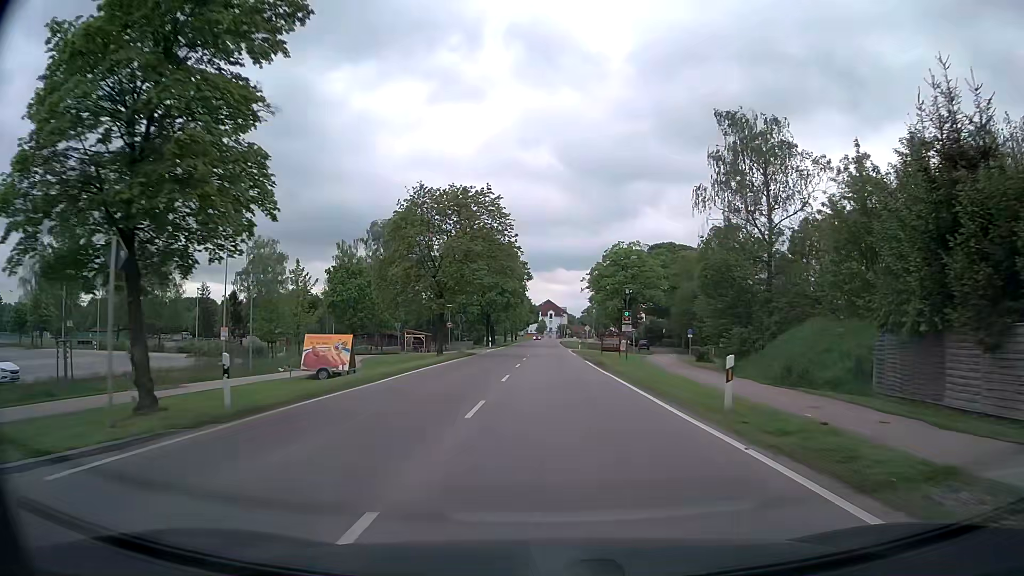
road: tertiary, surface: asphalt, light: Day
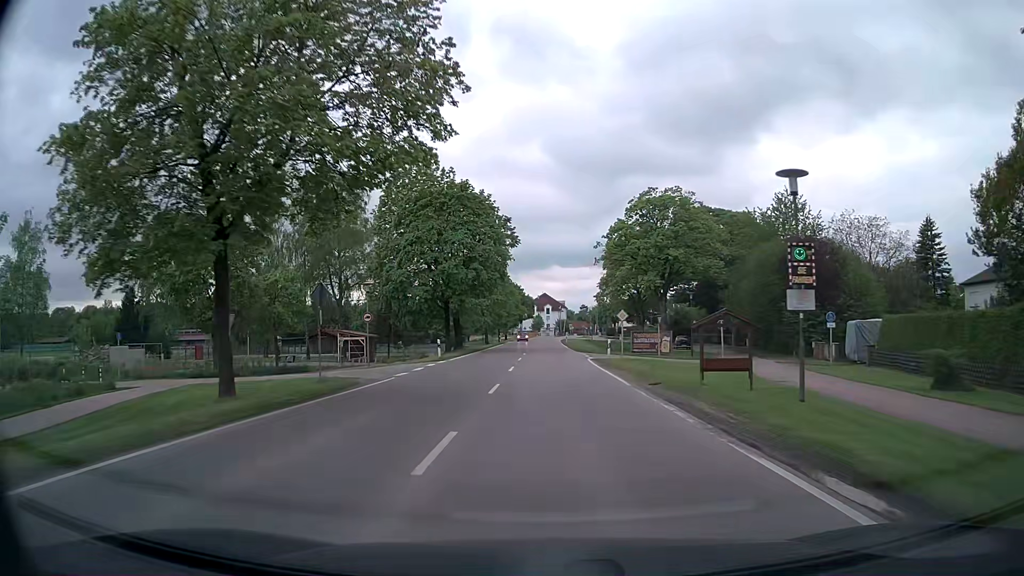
(+0.1, +31.8) m; +1°
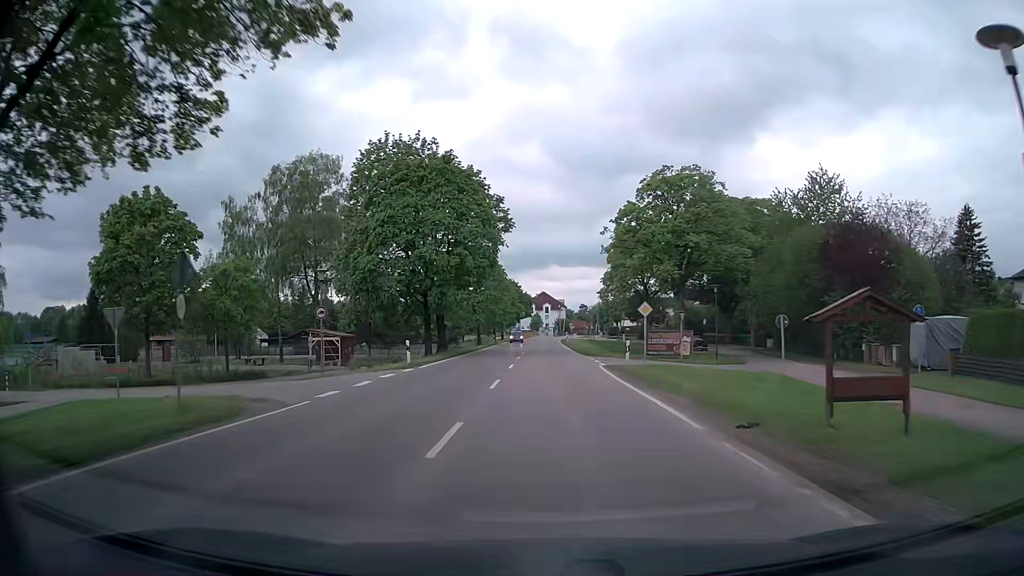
(0.0, +8.1) m; 0°
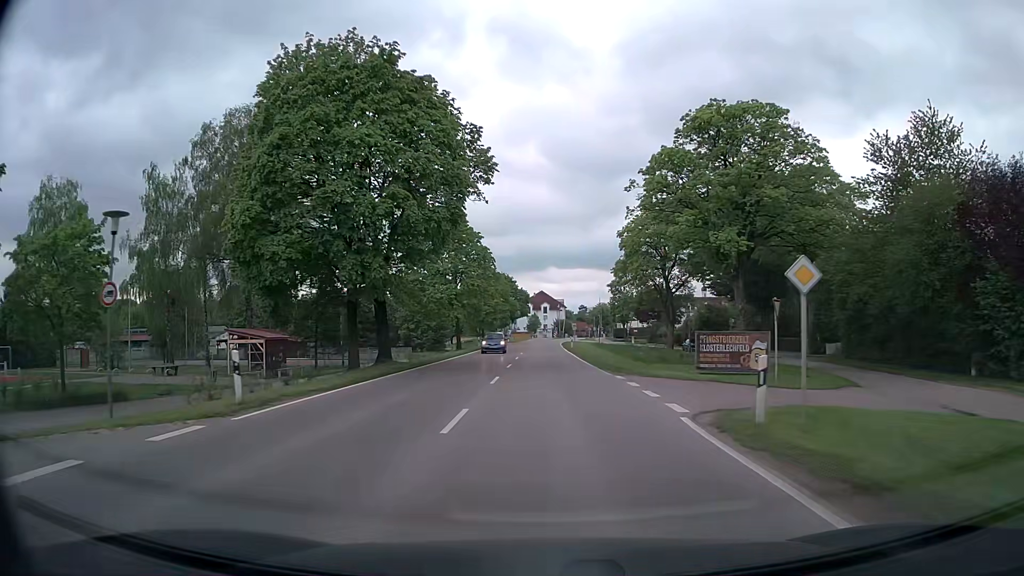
(0.0, +16.4) m; 0°
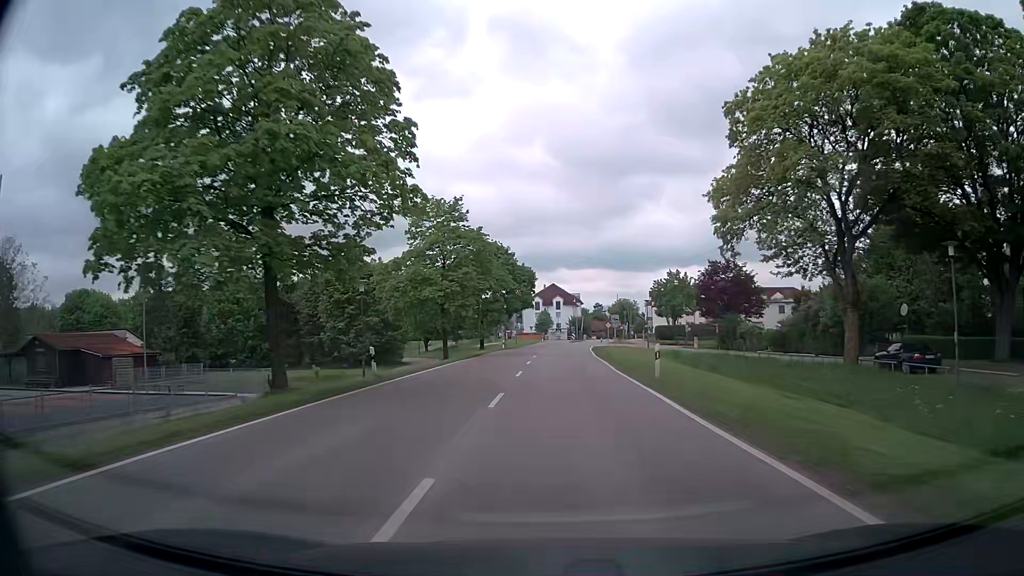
(-0.3, +41.9) m; -1°
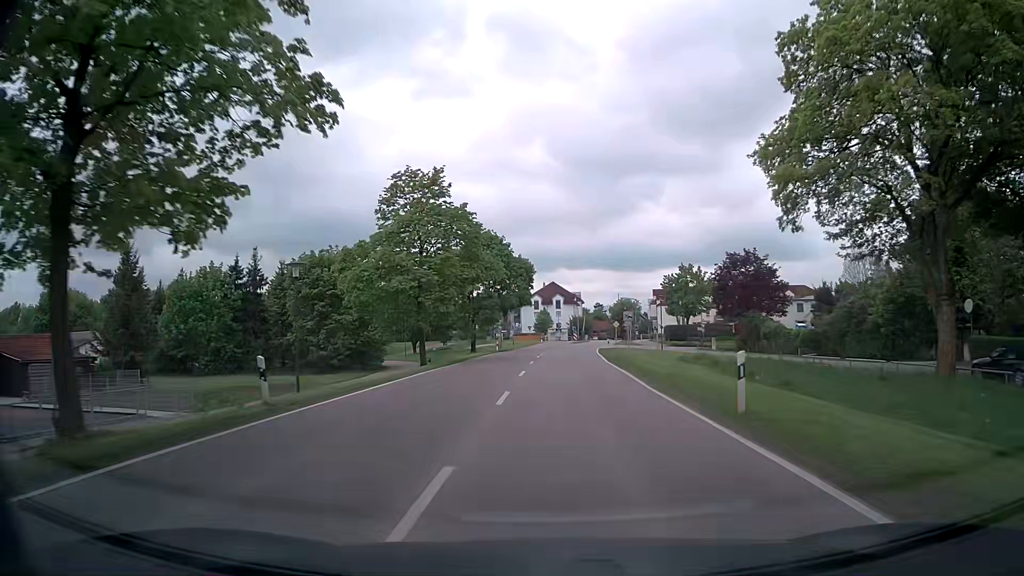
(0.0, +8.5) m; 0°
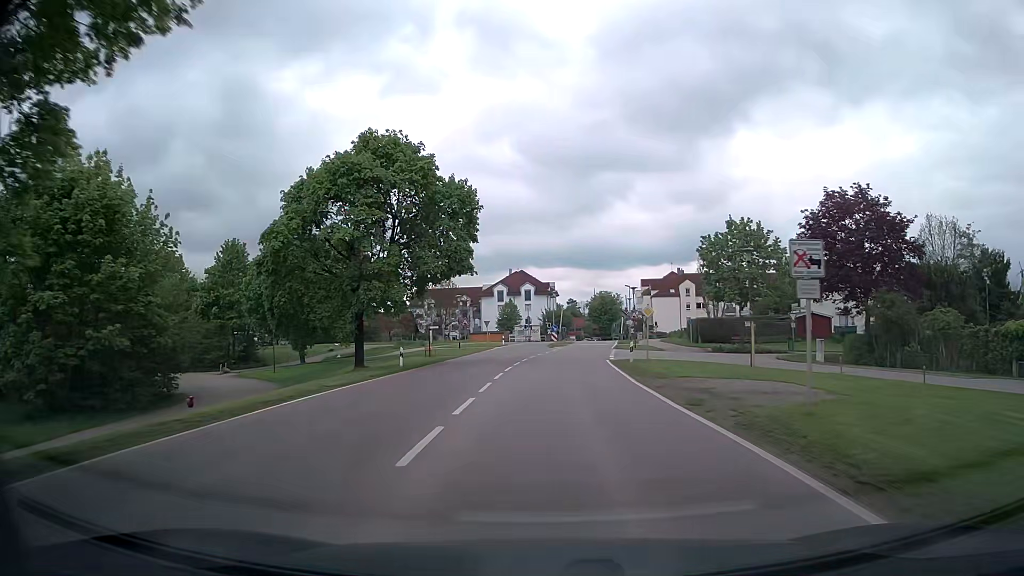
(+0.7, +33.1) m; +2°
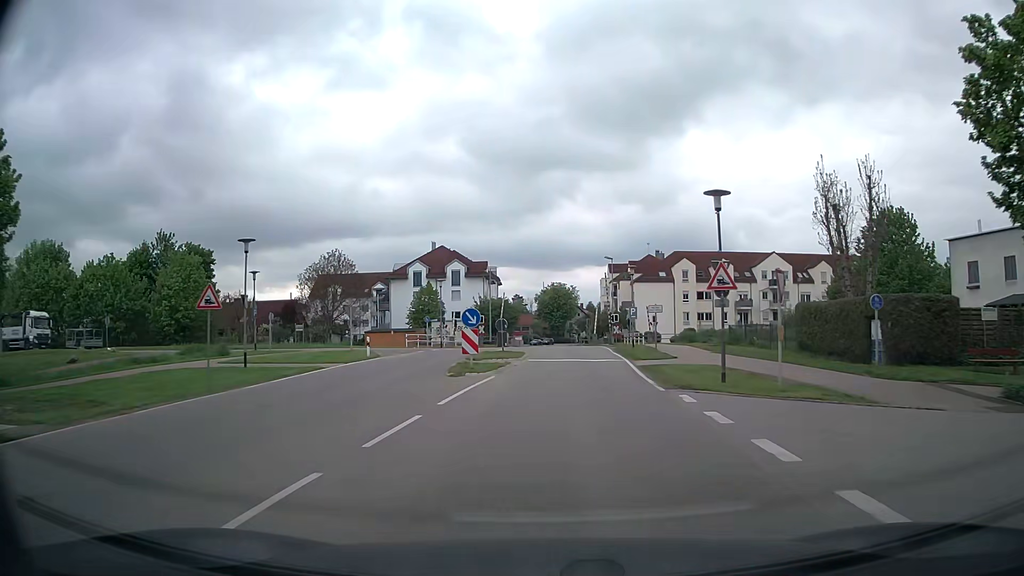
(+1.5, +39.1) m; +5°
(0, +10) (0, +20) (+1, +30) (+1, +40) (+1, +50) (+1, +60) (+2, +70) (+2, +80) (+2, +90) (+2, +100) m
